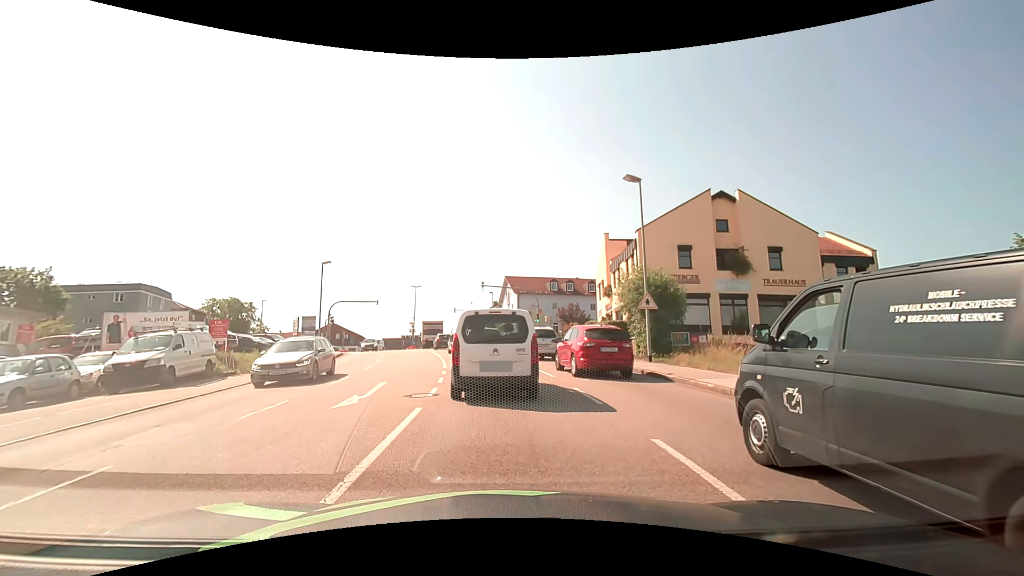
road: tertiary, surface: asphalt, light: Day
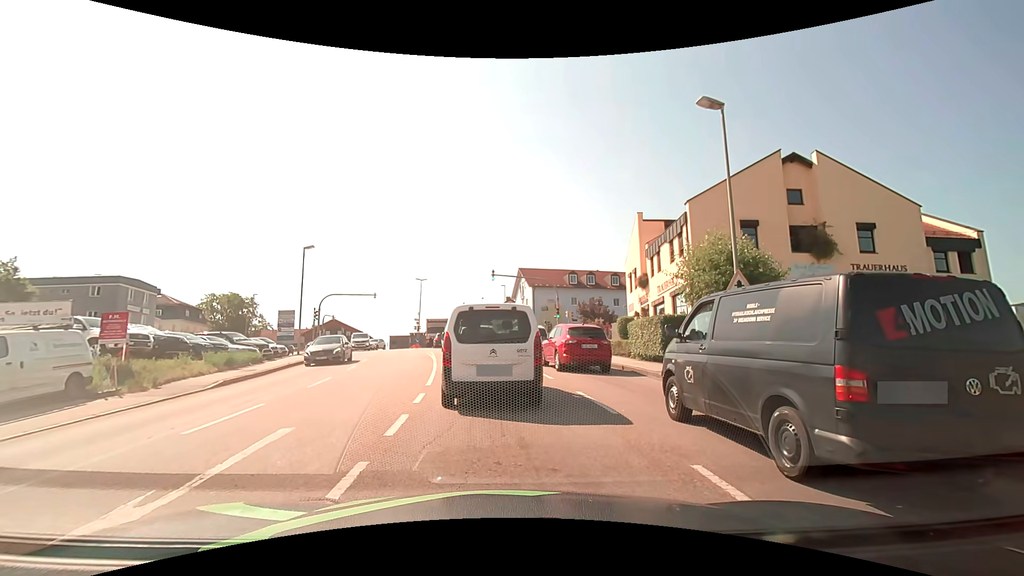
(0.0, +7.4) m; -1°
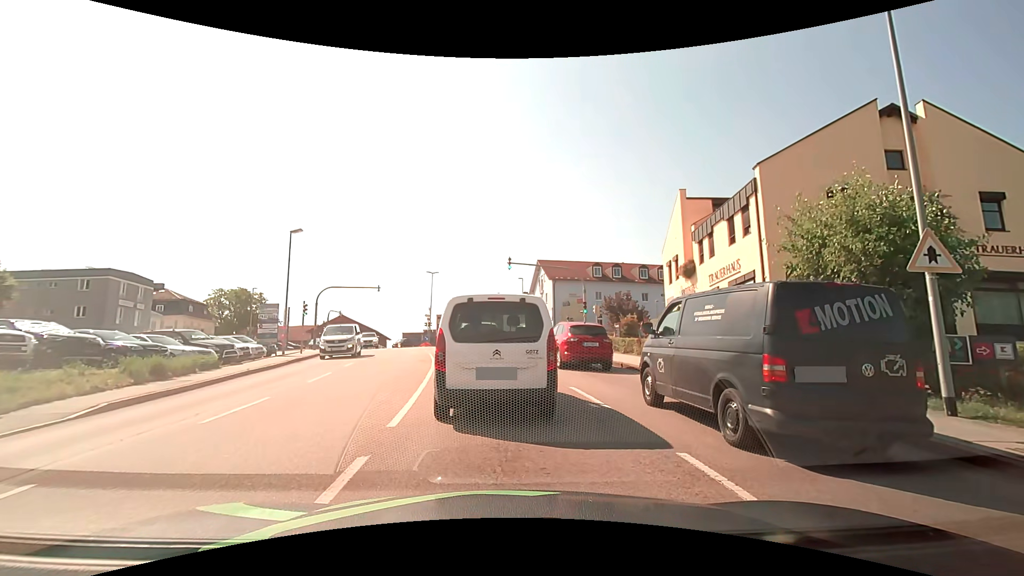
(-0.1, +5.5) m; -2°
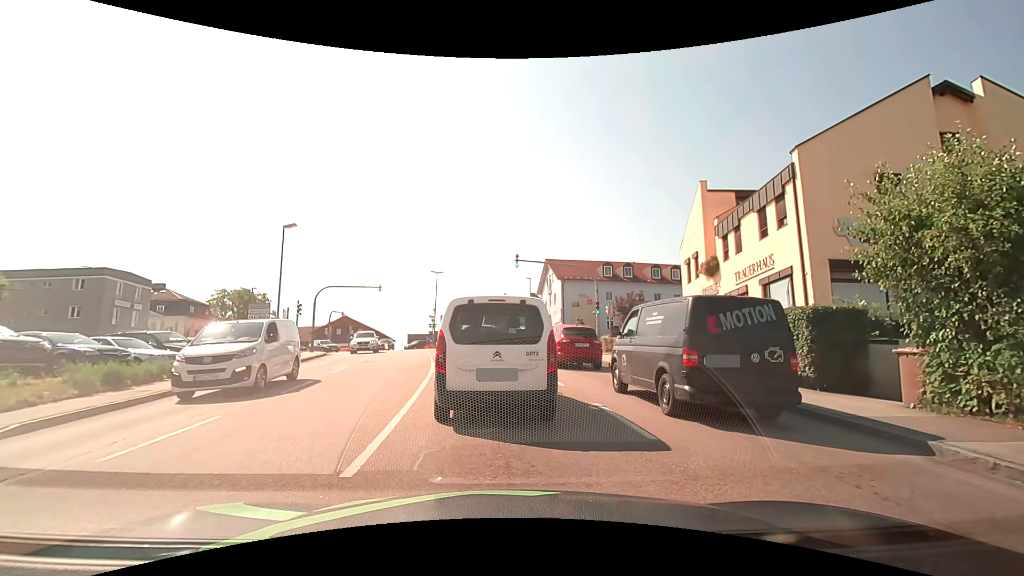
(0.0, +2.2) m; 0°
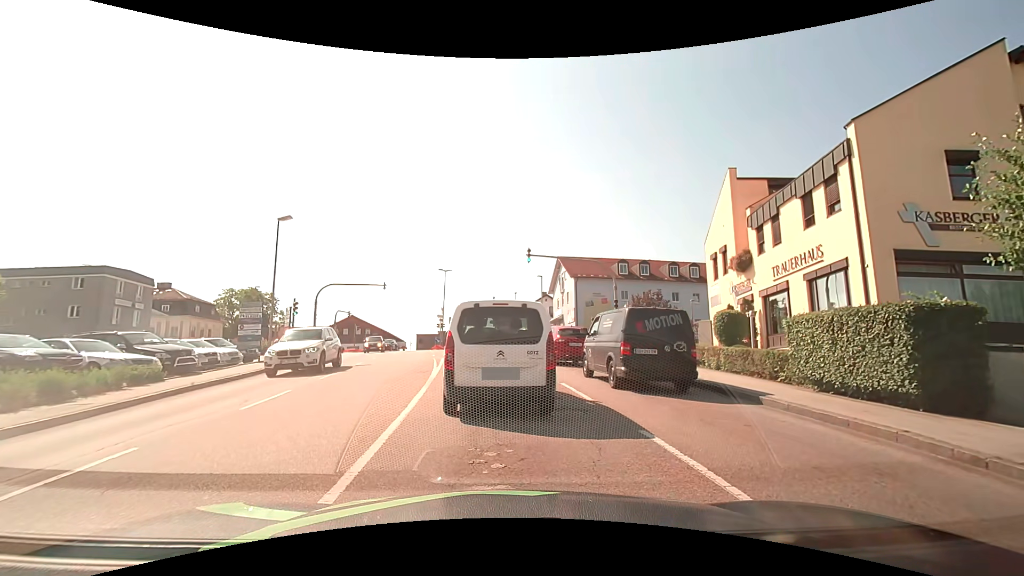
(0.0, +2.3) m; 0°
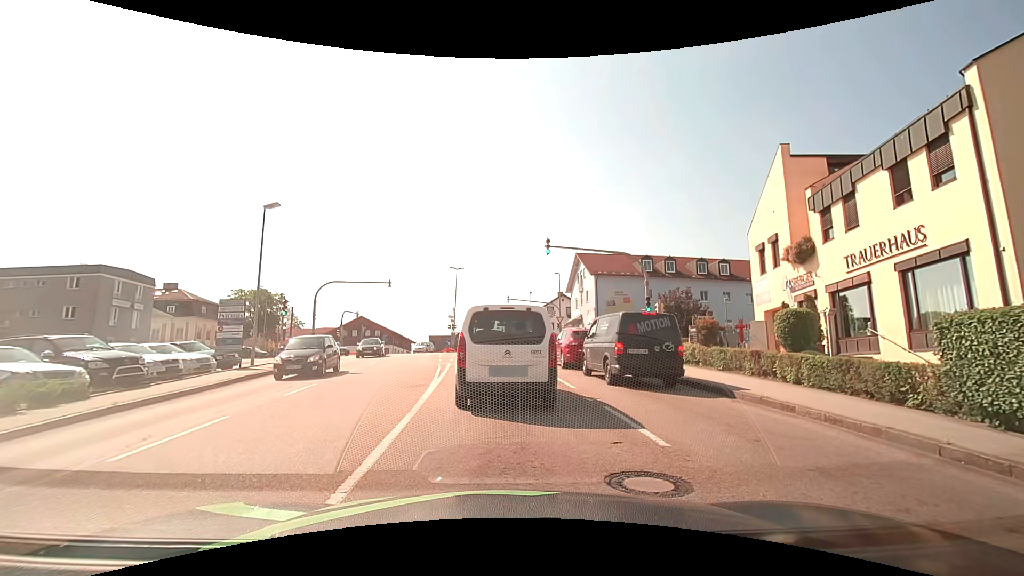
(-0.1, +3.8) m; -2°
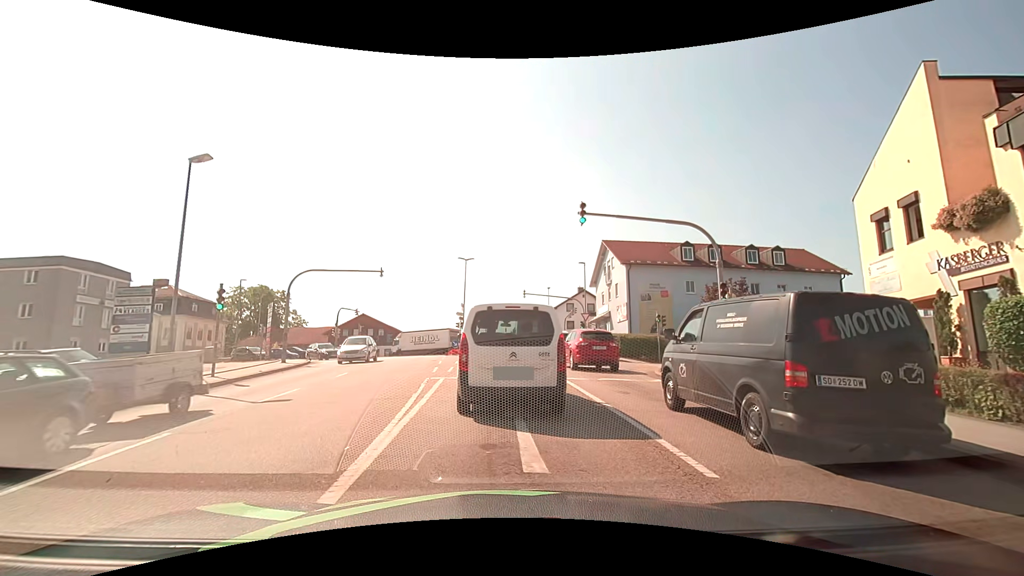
(-0.2, +7.5) m; -2°
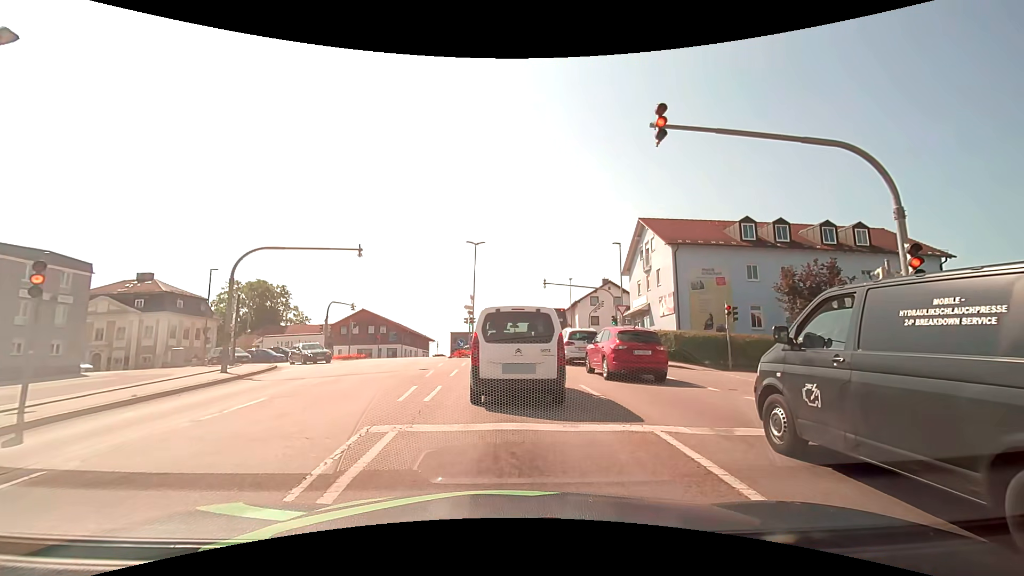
(-0.1, +8.4) m; -1°
(0, +10) (0, +20) (-1, +30) (-1, +40) (-2, +50) (-7, +58) (-16, +62) (-26, +63) (-36, +63) (-46, +62) m
